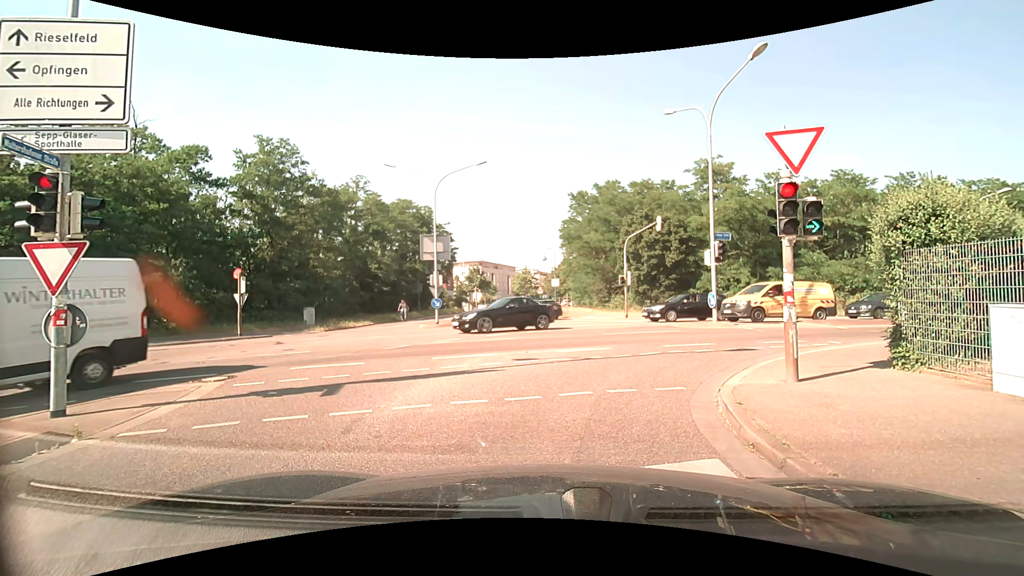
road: unclassified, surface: asphalt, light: Day
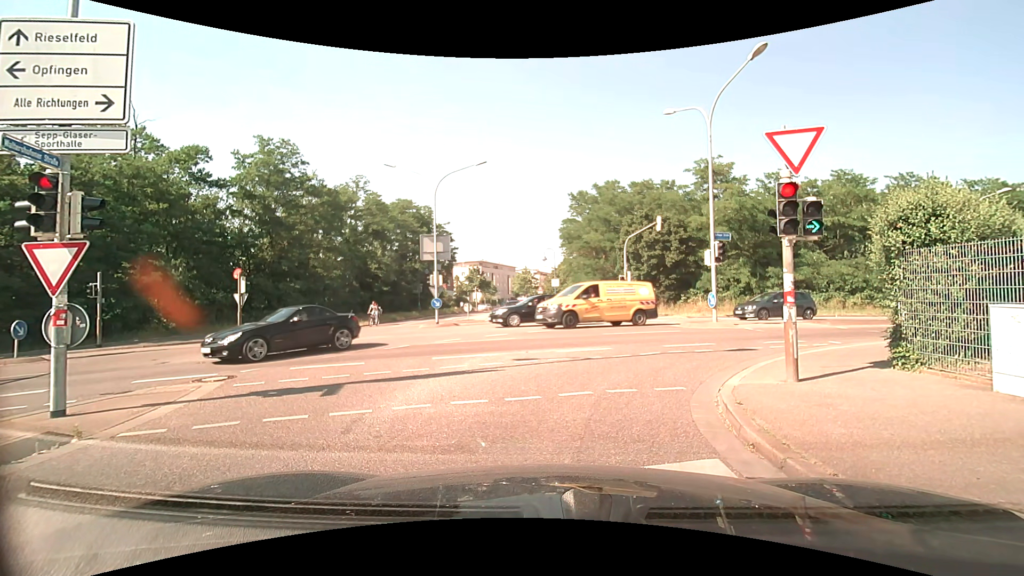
(0.0, 0.0) m; 0°
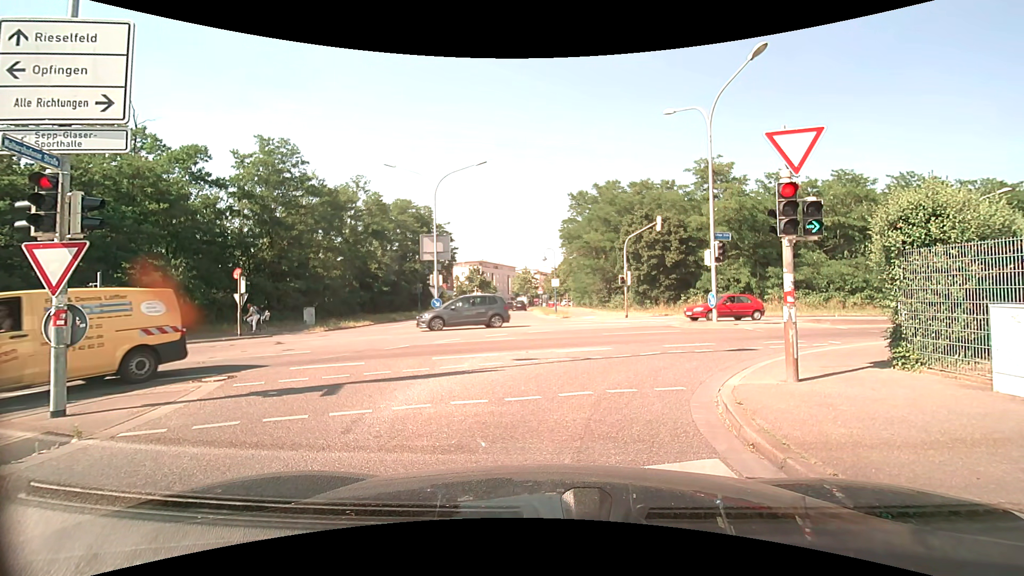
(0.0, 0.0) m; 0°
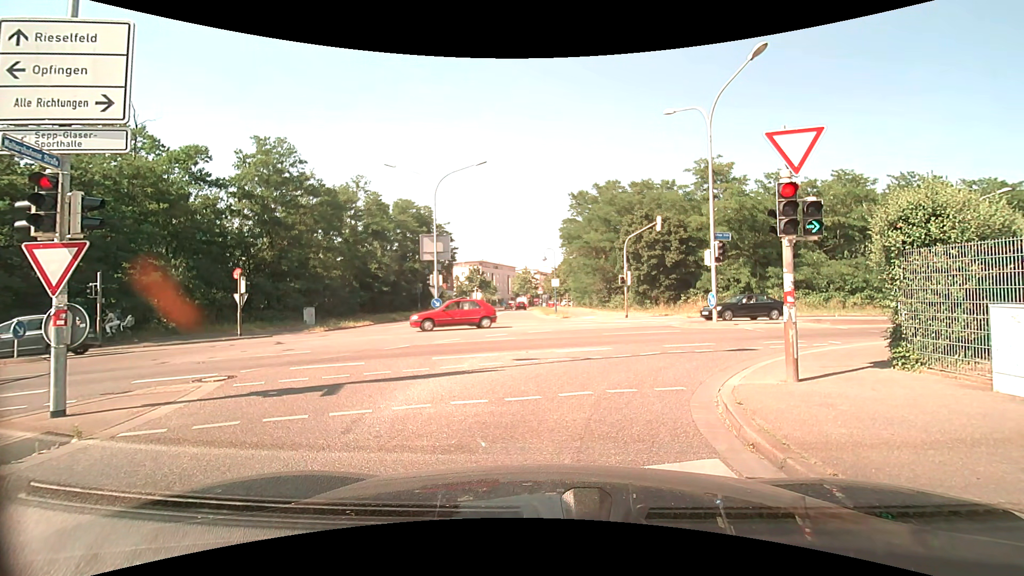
(0.0, 0.0) m; 0°
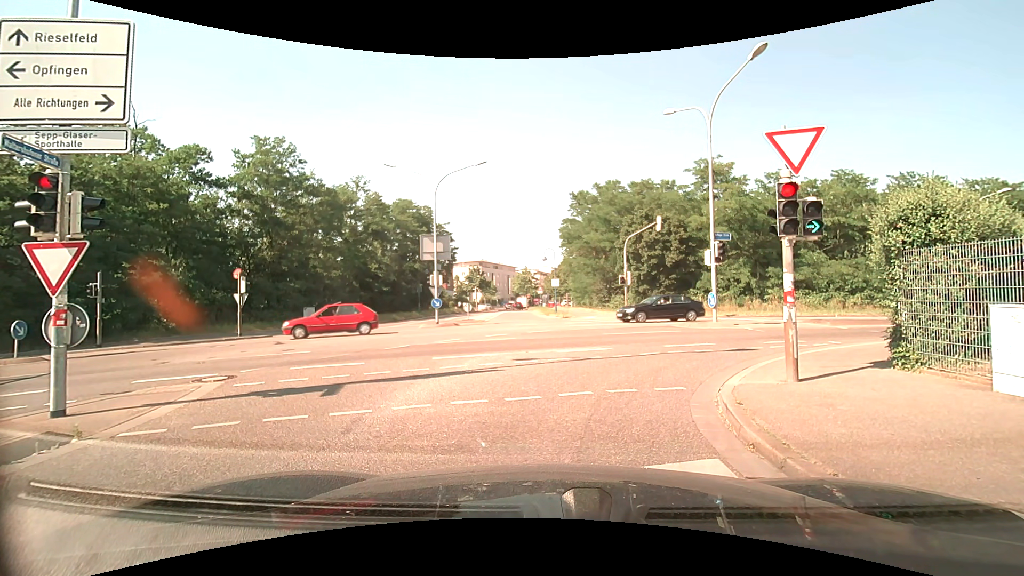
(0.0, 0.0) m; 0°
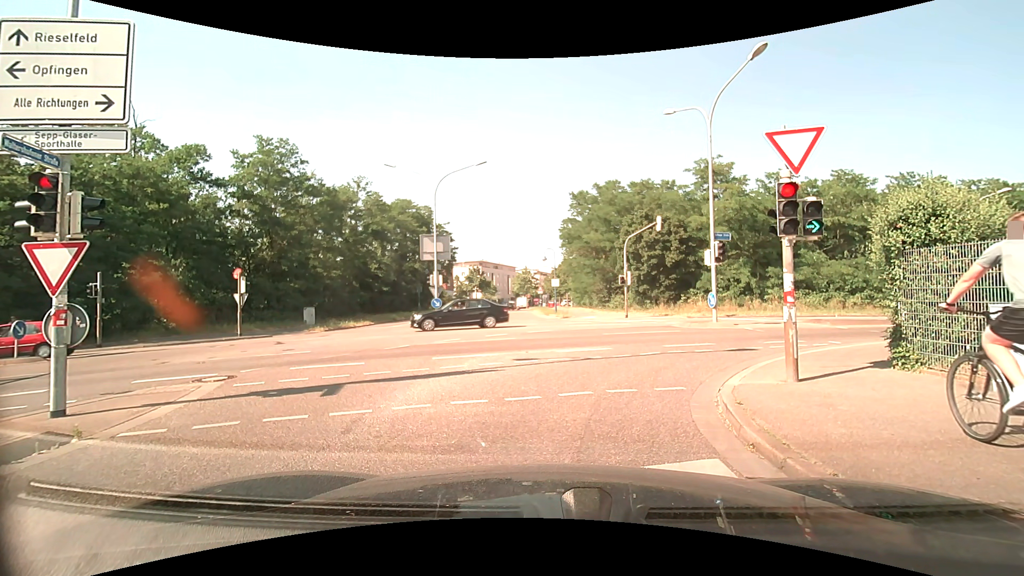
(0.0, 0.0) m; 0°
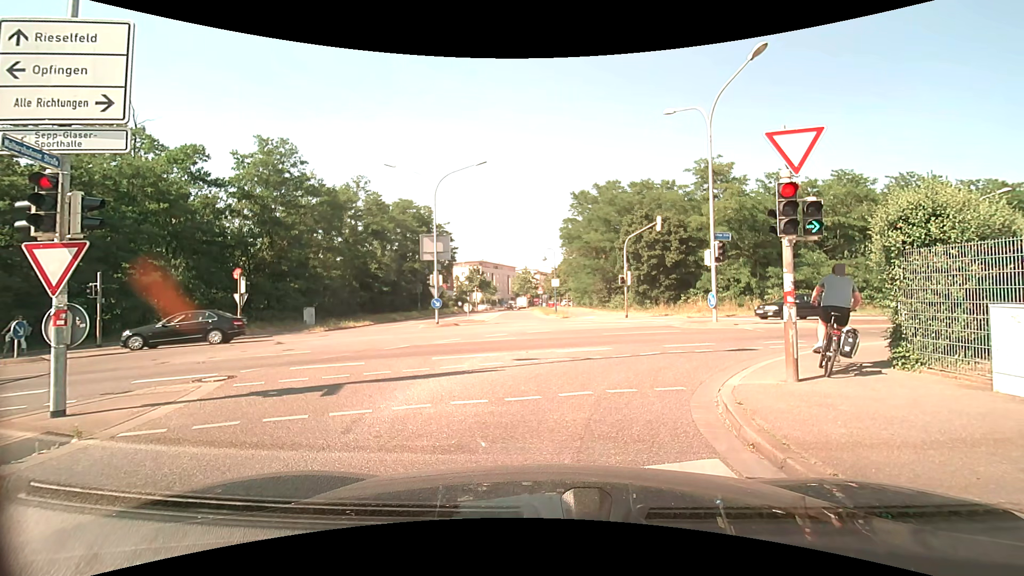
(0.0, 0.0) m; 0°
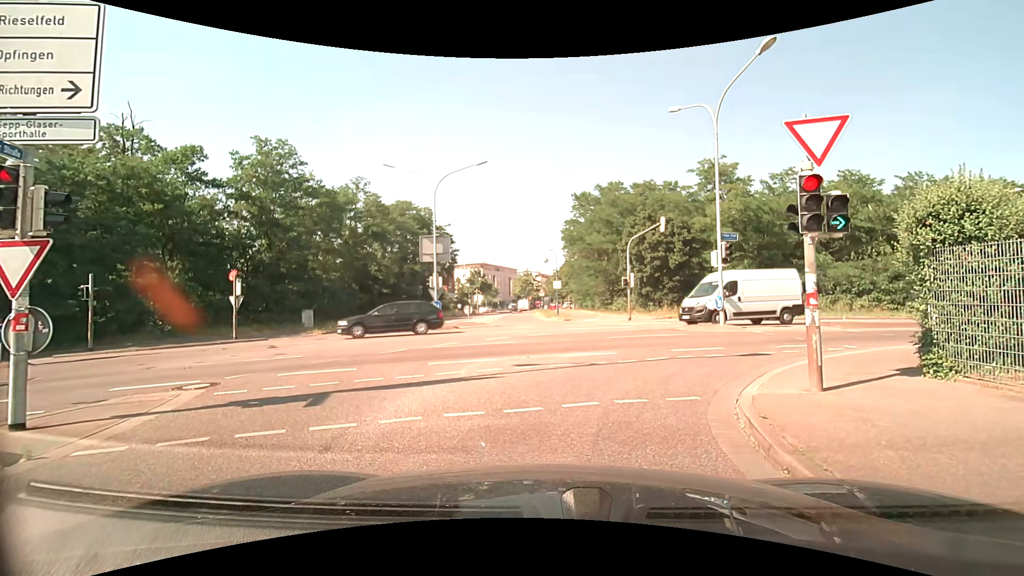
(0.0, +0.6) m; 0°
(+1, +10) (+7, +17) (+16, +21) (+25, +25) (+35, +28) (+44, +31) (+53, +35) (+63, +39) (+72, +43) (+81, +47) m
